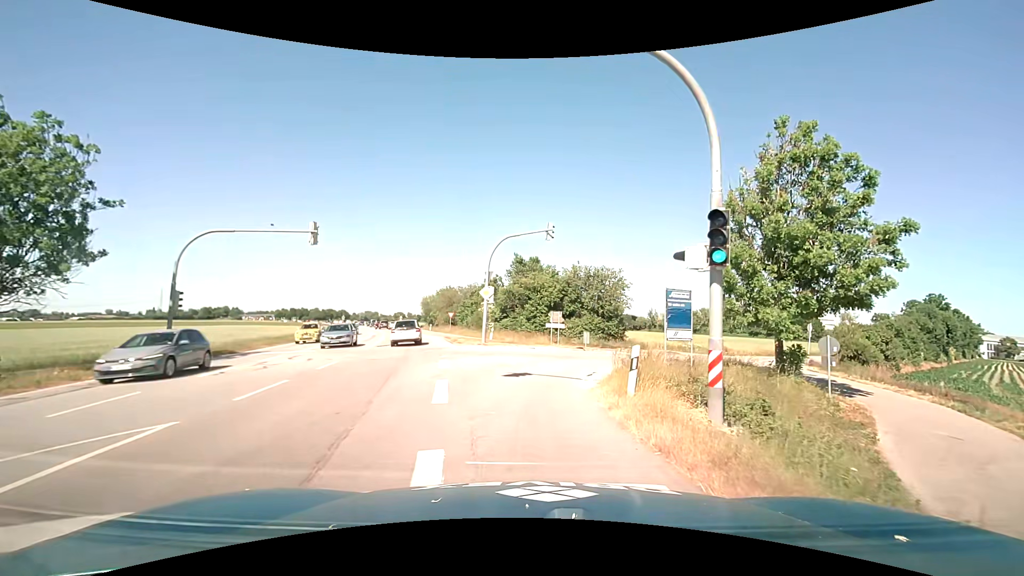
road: primary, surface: asphalt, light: Day
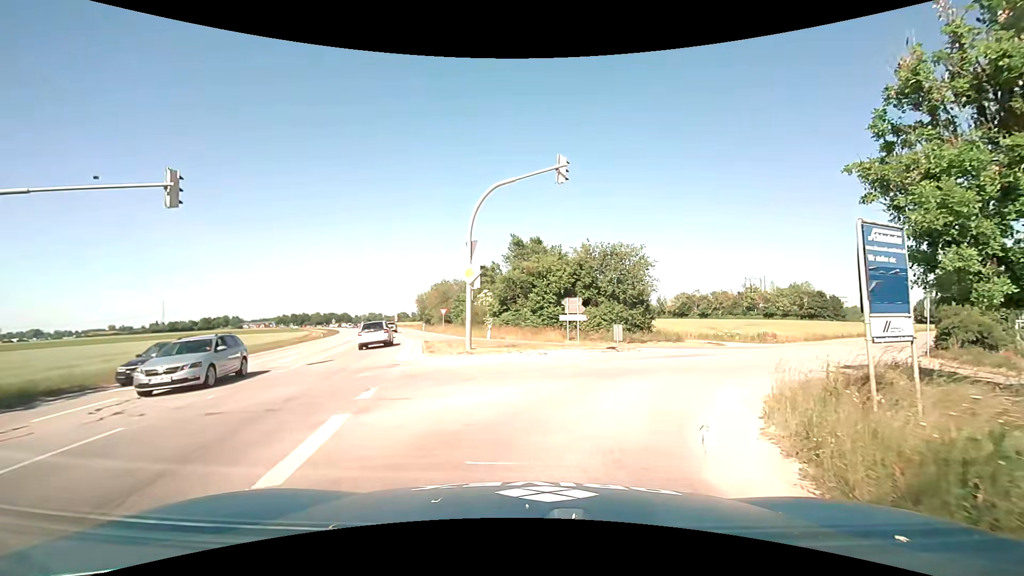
(-0.1, +9.7) m; 0°
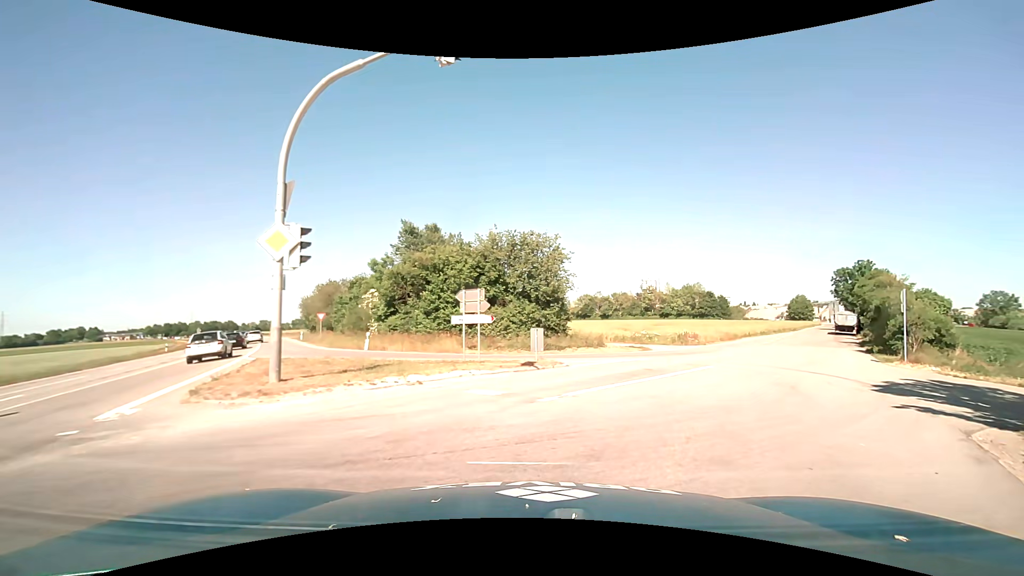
(+0.5, +8.1) m; +10°
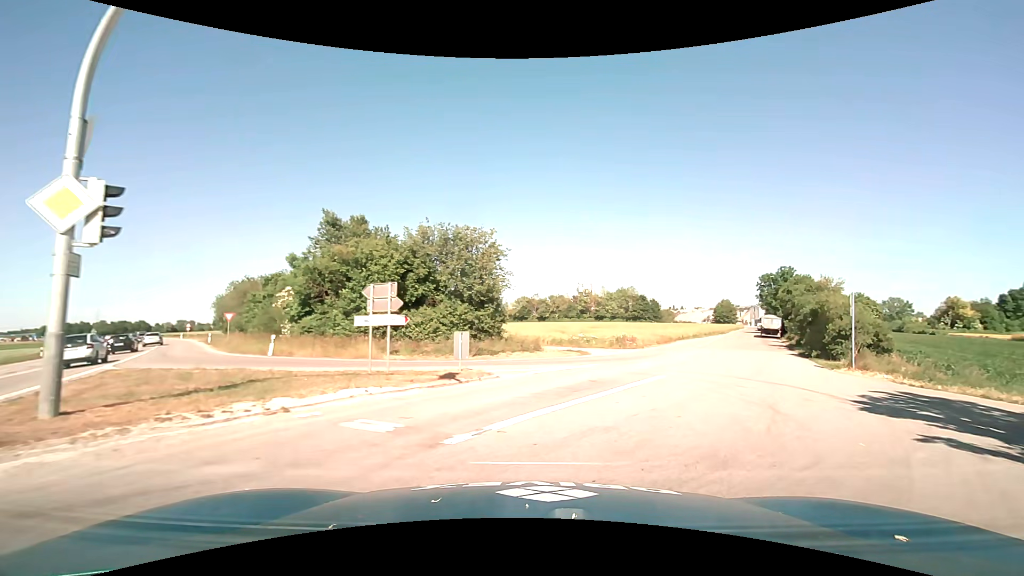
(+0.2, +2.9) m; +7°
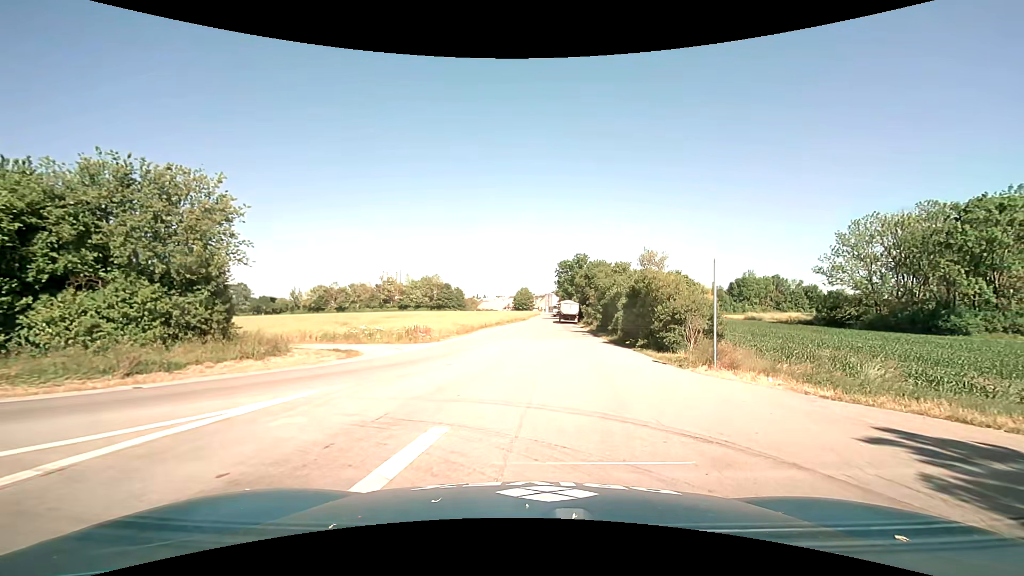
(+1.9, +9.2) m; +22°
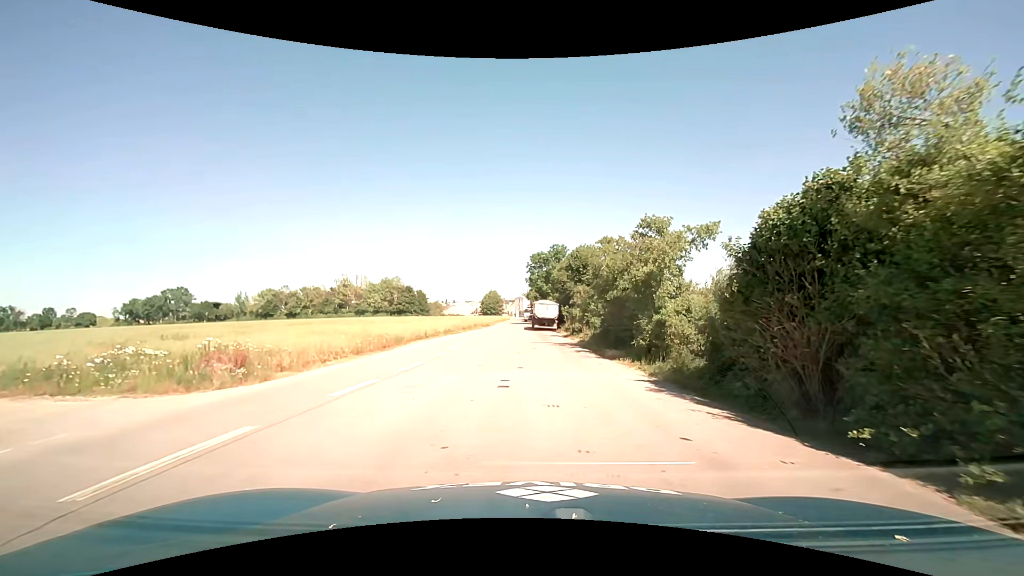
(+0.6, +18.7) m; +3°
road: service
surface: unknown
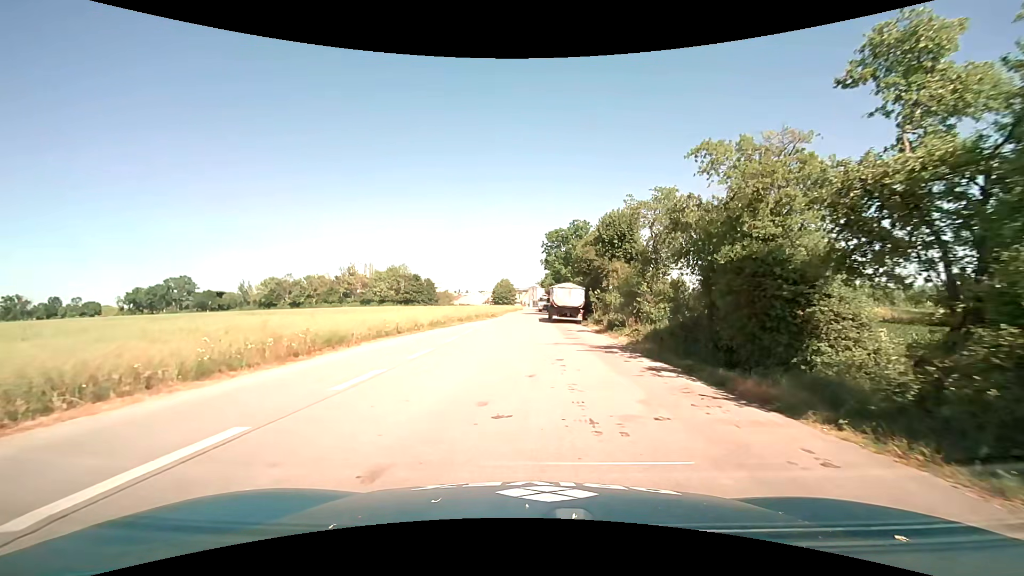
(-0.2, +13.0) m; -1°
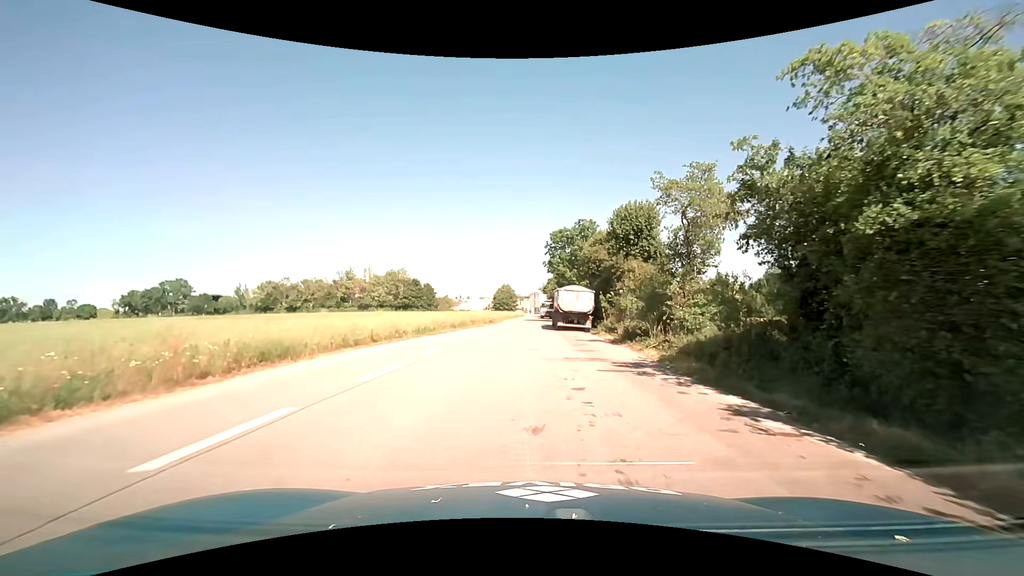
(0.0, +5.0) m; 0°
(0, +10) (0, +20) (0, +30) (-1, +40) (-1, +50) (-1, +60) (-1, +70) (-1, +80) (0, +90) (0, +100) m
